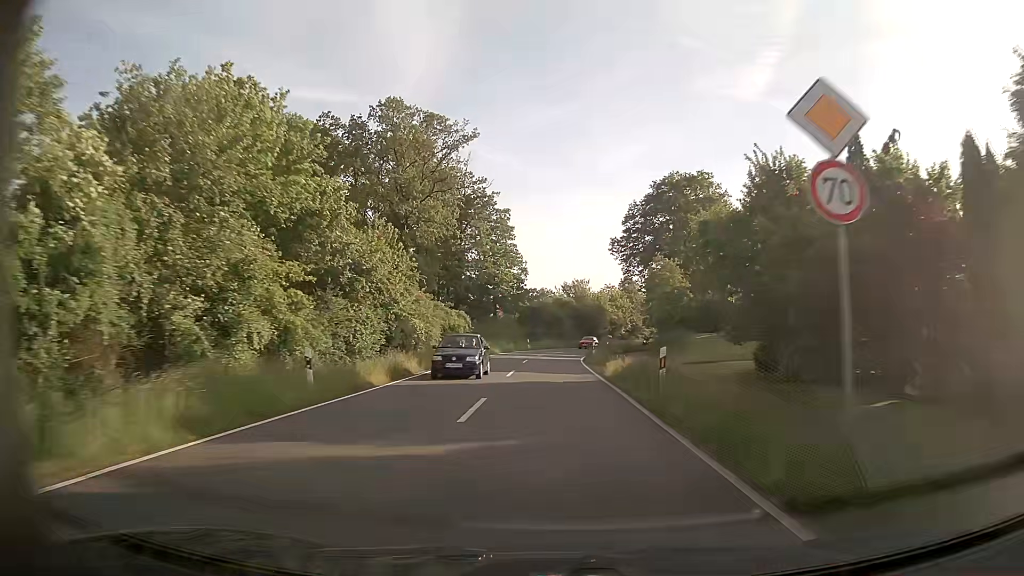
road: tertiary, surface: asphalt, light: Day
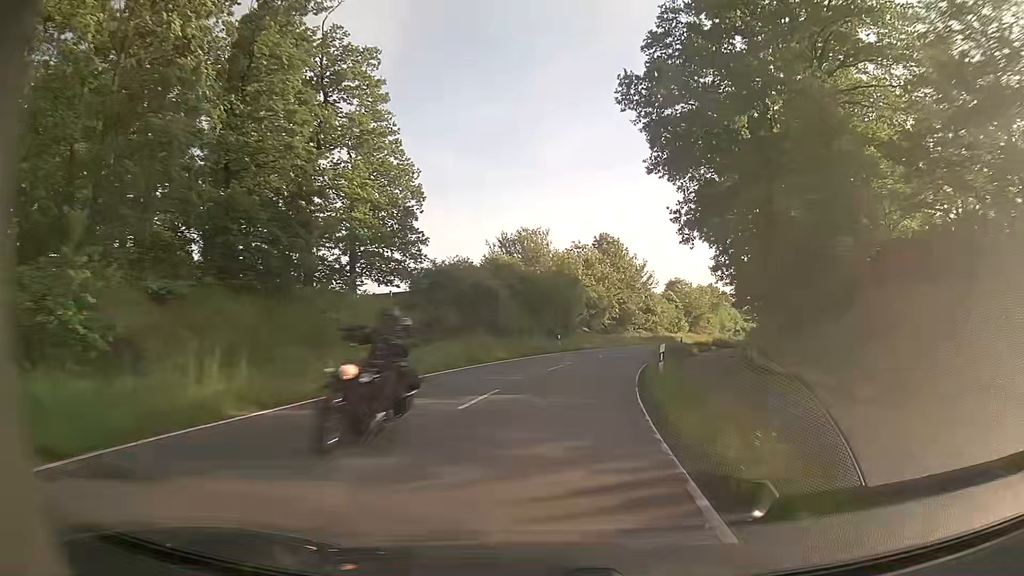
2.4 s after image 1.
(+1.5, +46.7) m; +5°
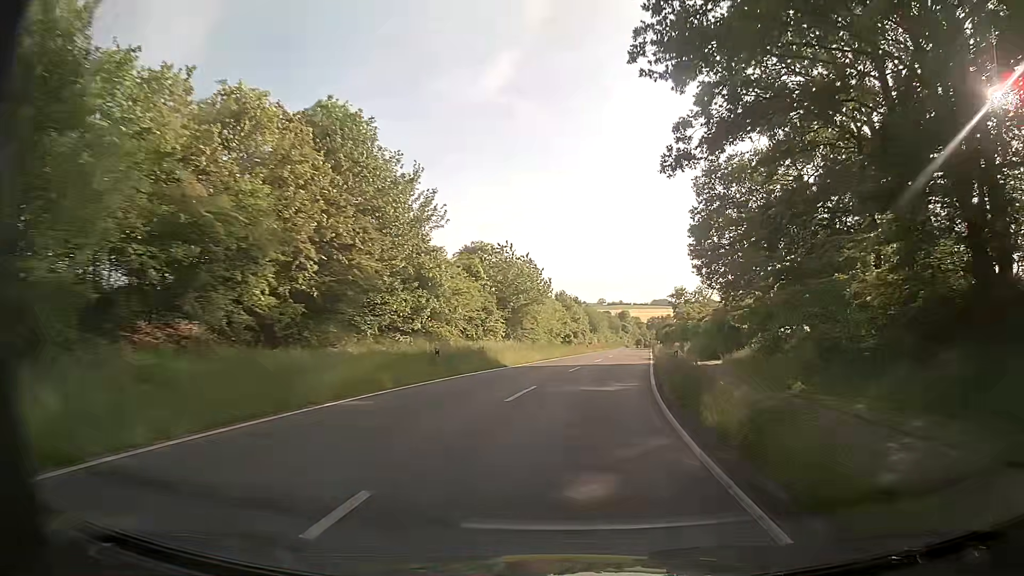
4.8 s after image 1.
(+6.7, +45.2) m; +18°
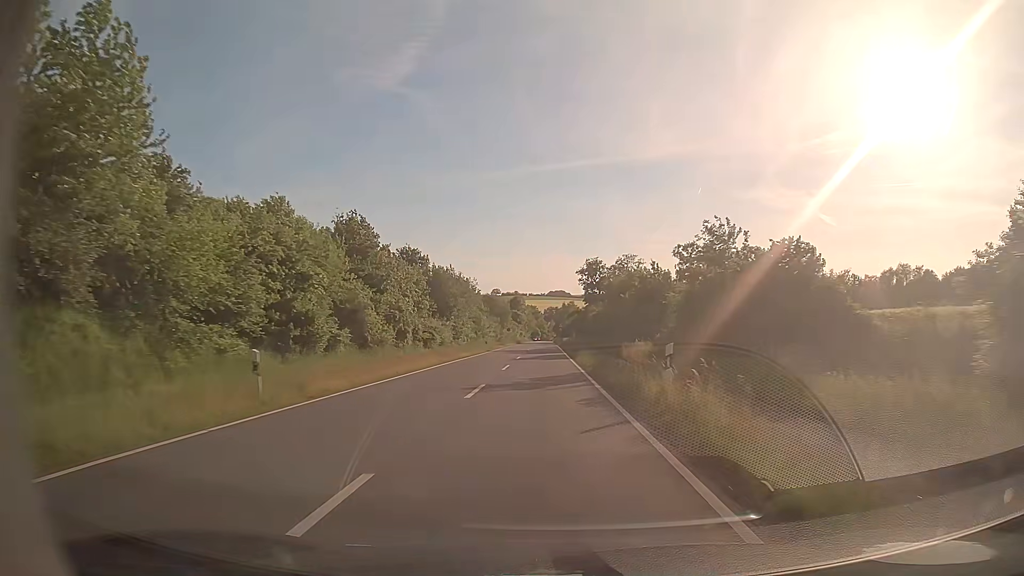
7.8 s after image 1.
(+7.9, +58.9) m; +9°
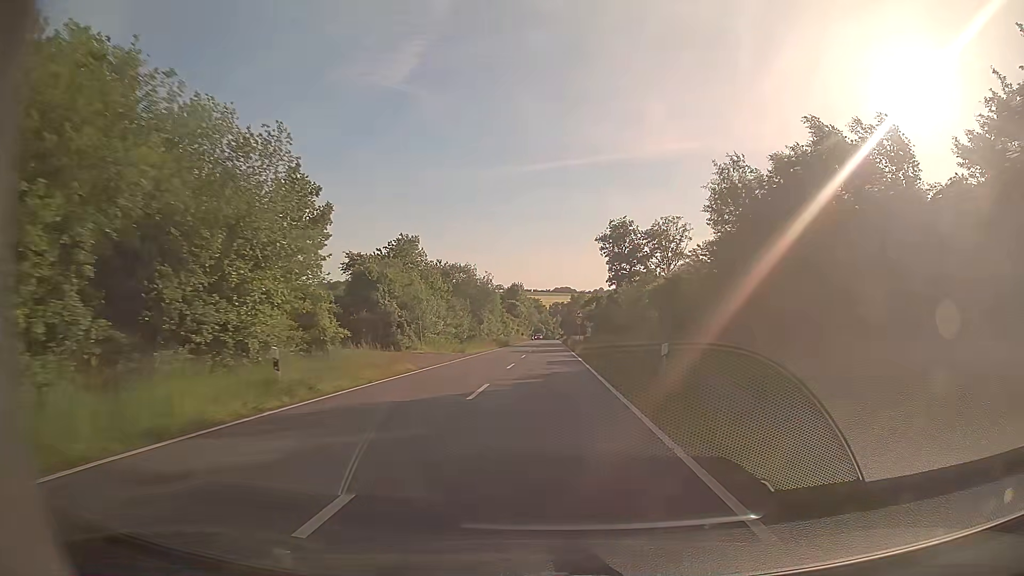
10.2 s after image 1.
(-0.3, +49.1) m; 0°
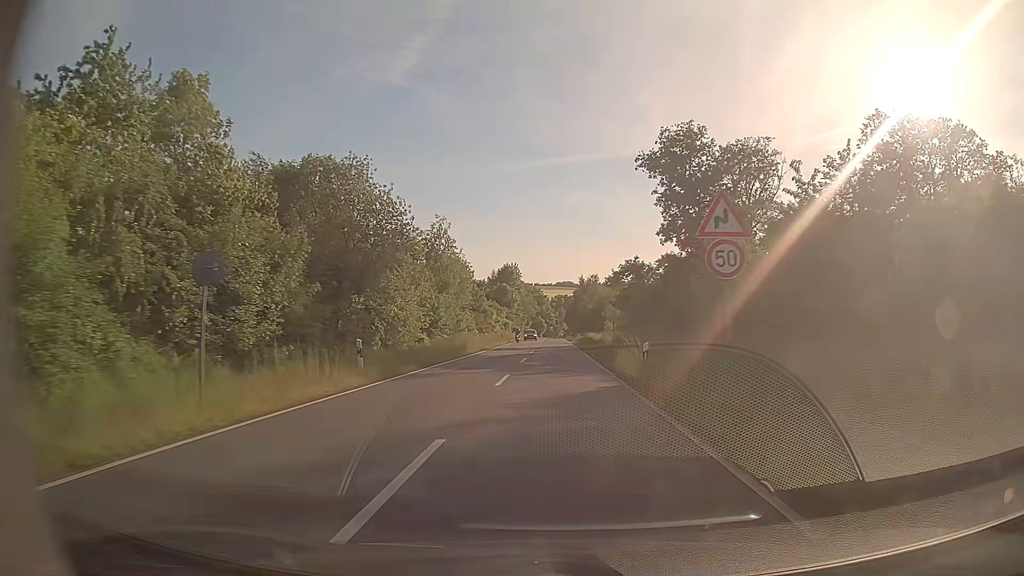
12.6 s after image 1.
(-0.1, +45.0) m; 0°
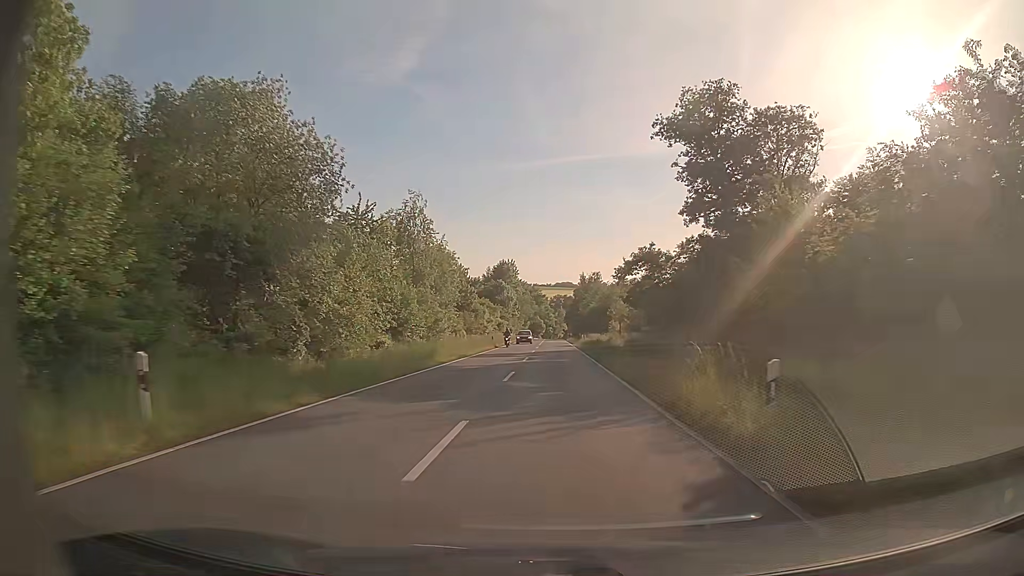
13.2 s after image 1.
(0.0, +10.1) m; 0°
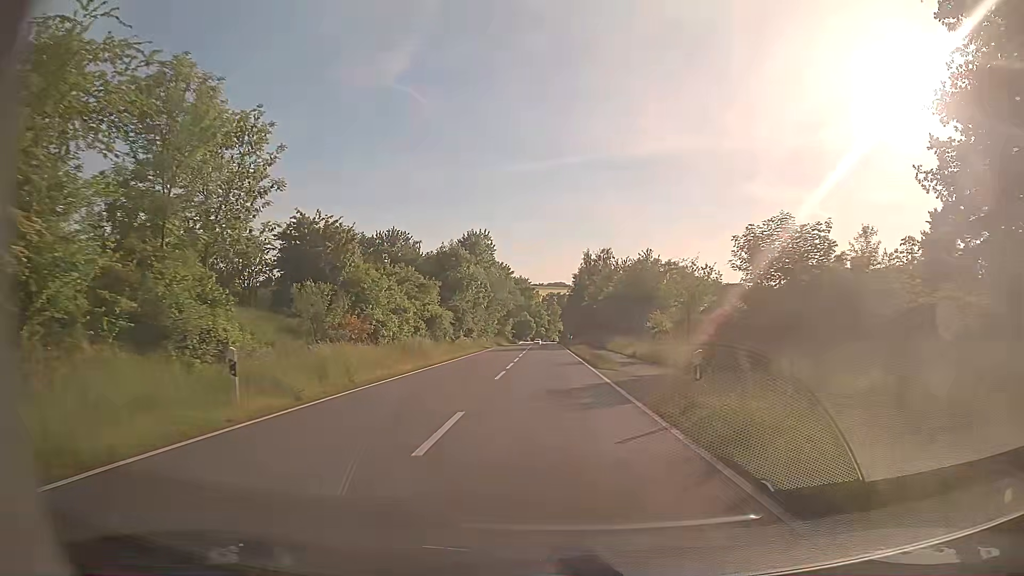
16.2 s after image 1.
(+0.4, +46.6) m; +1°
(0, +10) (0, +20) (0, +30) (0, +40) (0, +50) (0, +60) (0, +70) (0, +80) (0, +90) (0, +100) m
